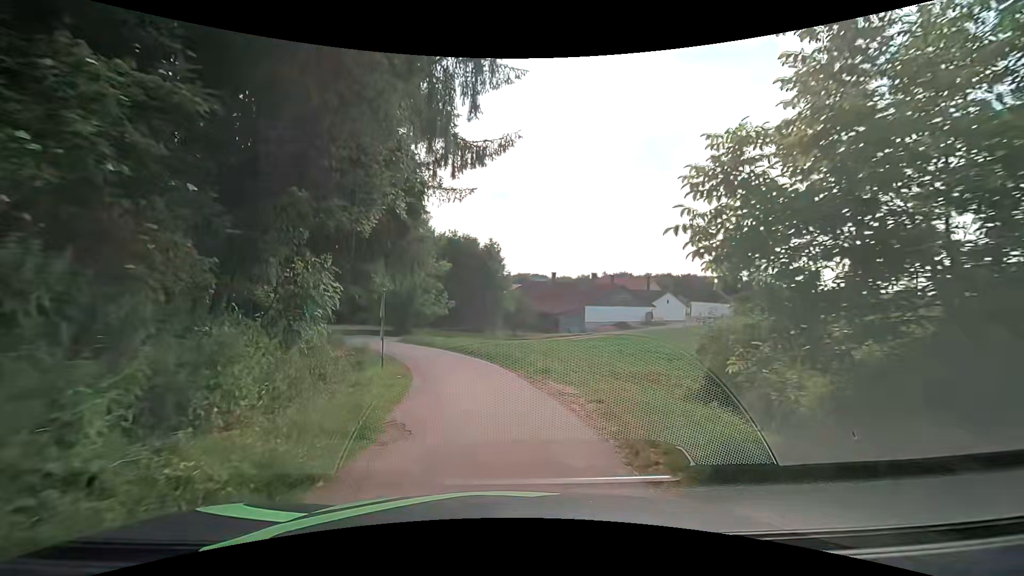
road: unclassified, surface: asphalt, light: Day
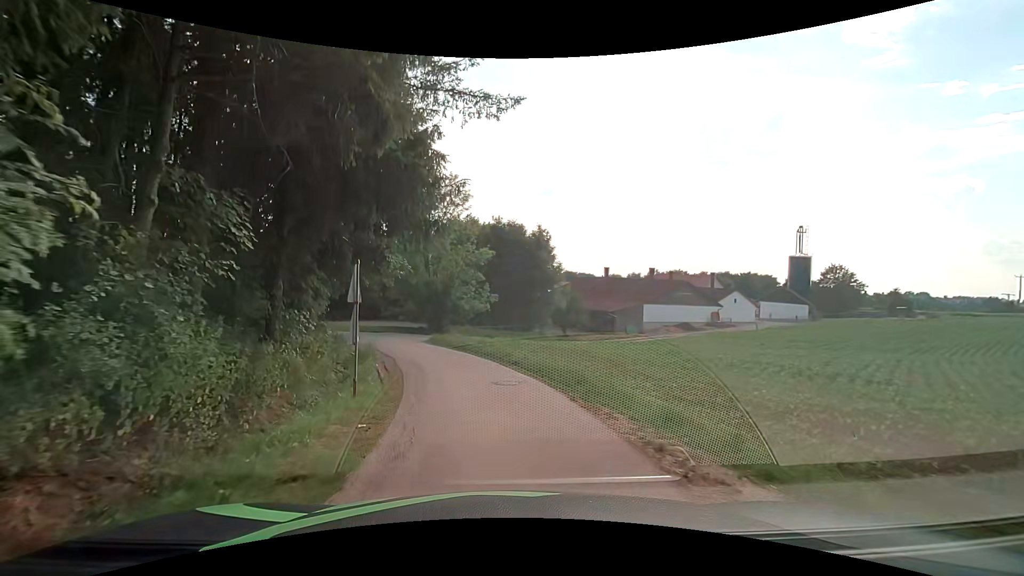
(-0.3, +8.1) m; -5°
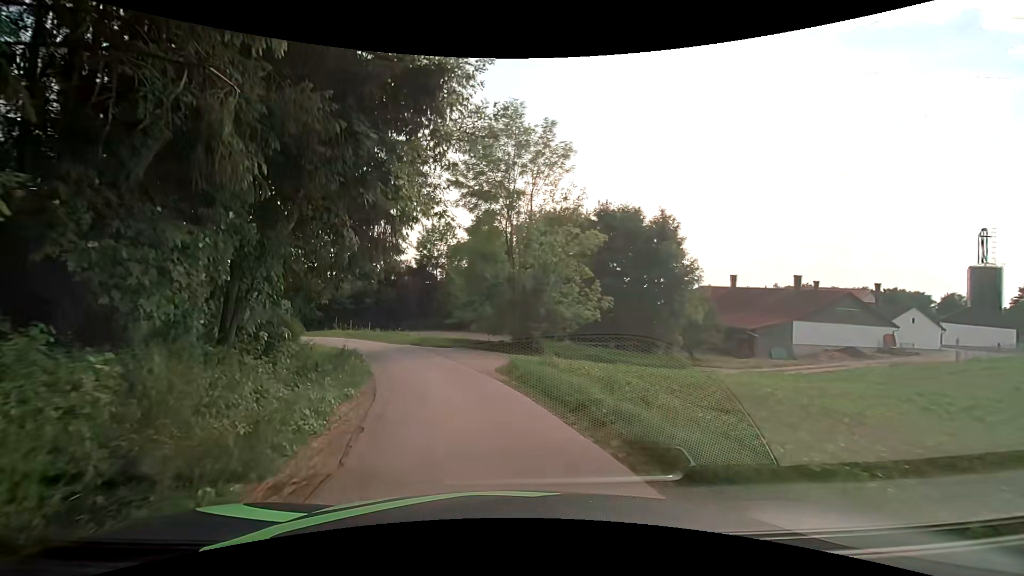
(-1.3, +14.0) m; -12°
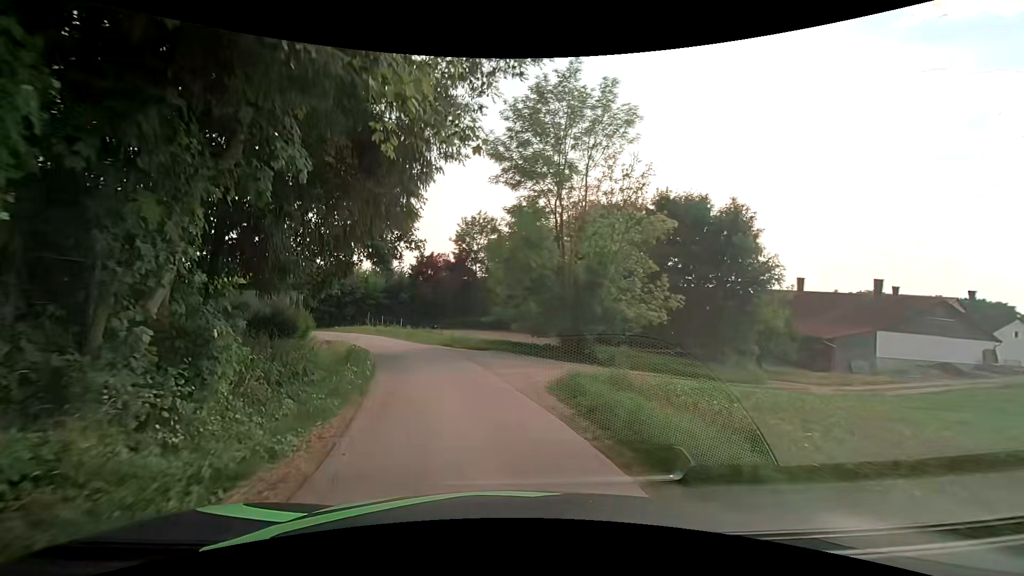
(-0.2, +4.9) m; -3°
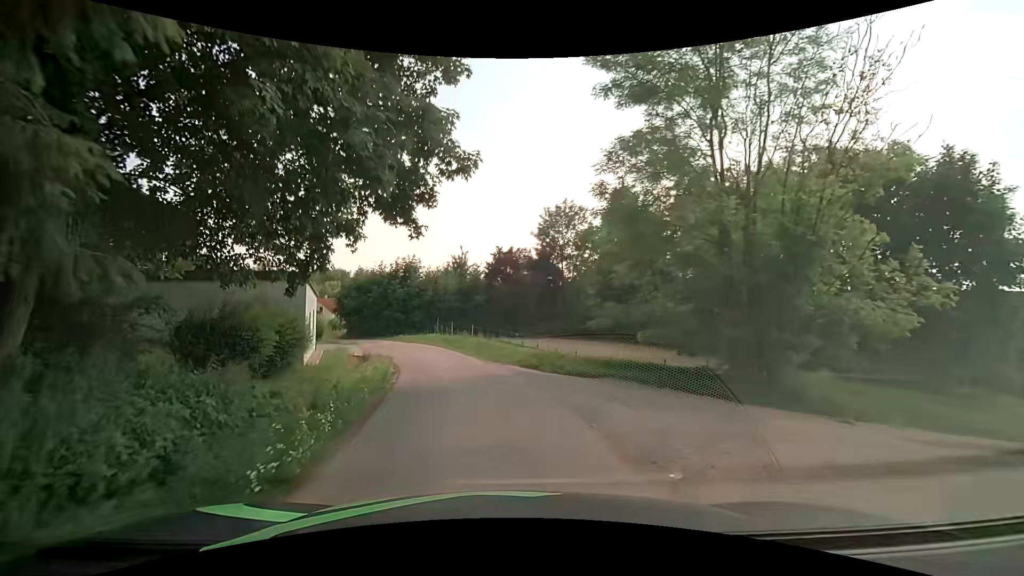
(-0.9, +10.0) m; -10°
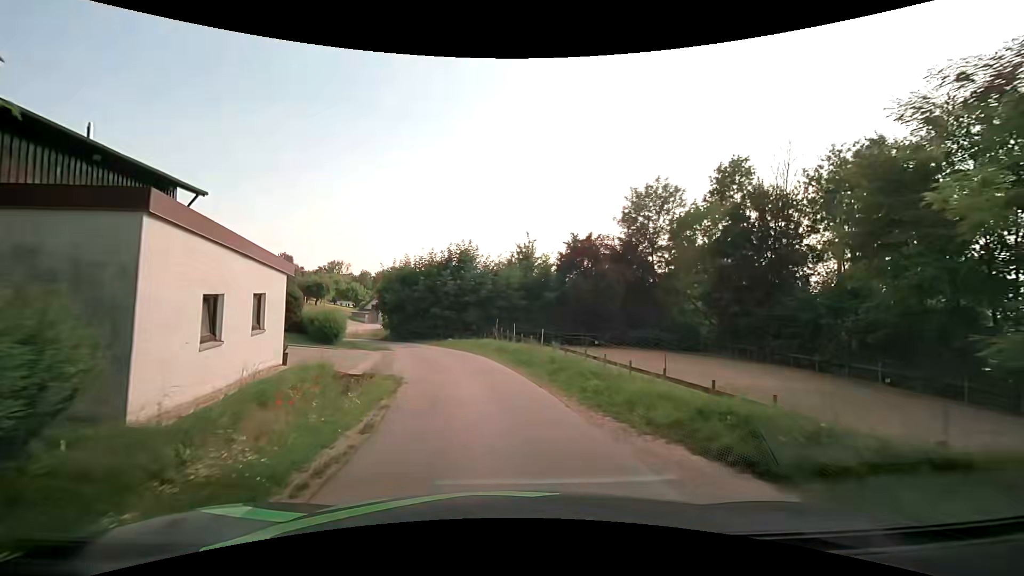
(-0.7, +10.1) m; -8°
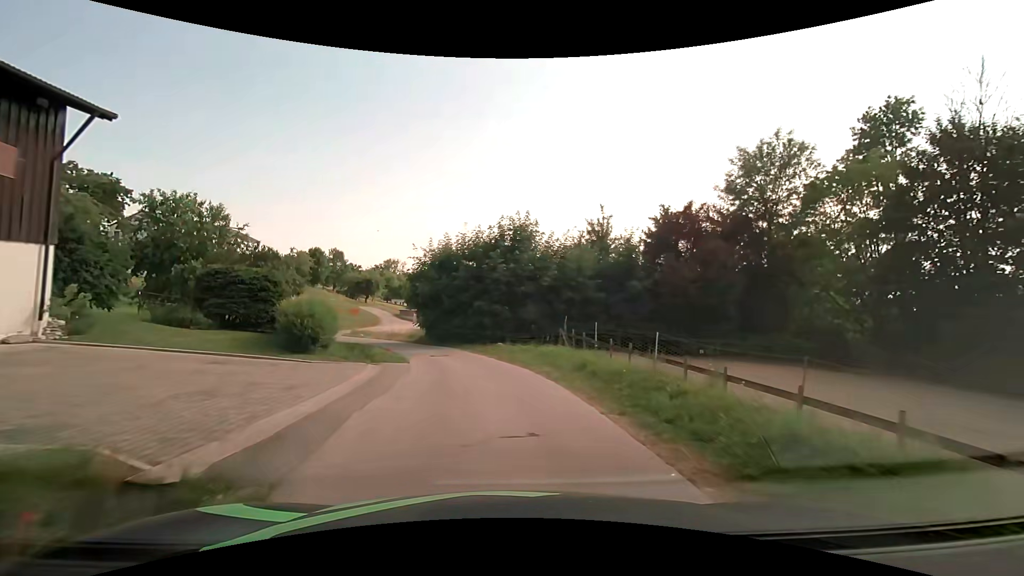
(-0.5, +10.1) m; -6°
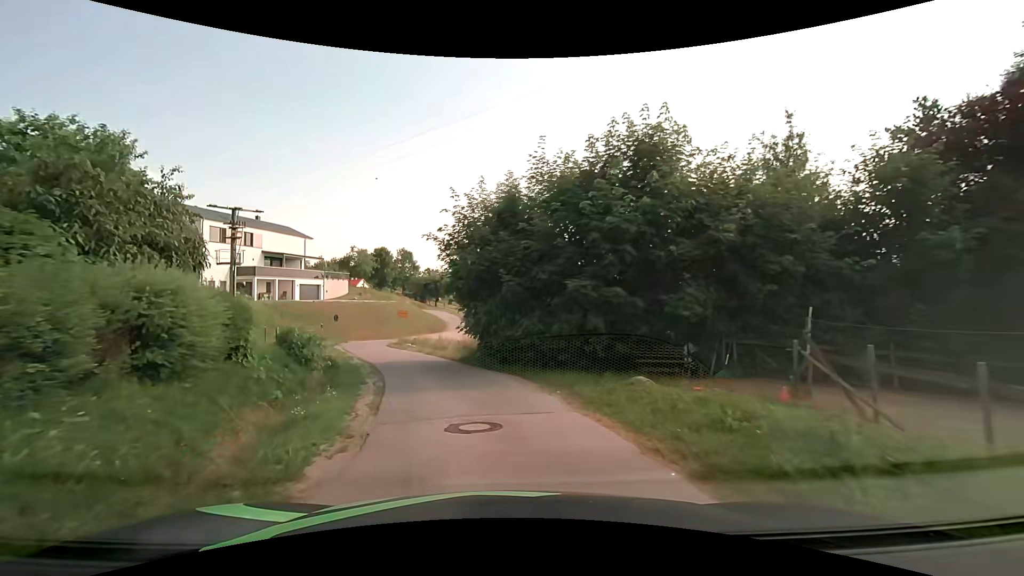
(-0.9, +14.7) m; -9°
